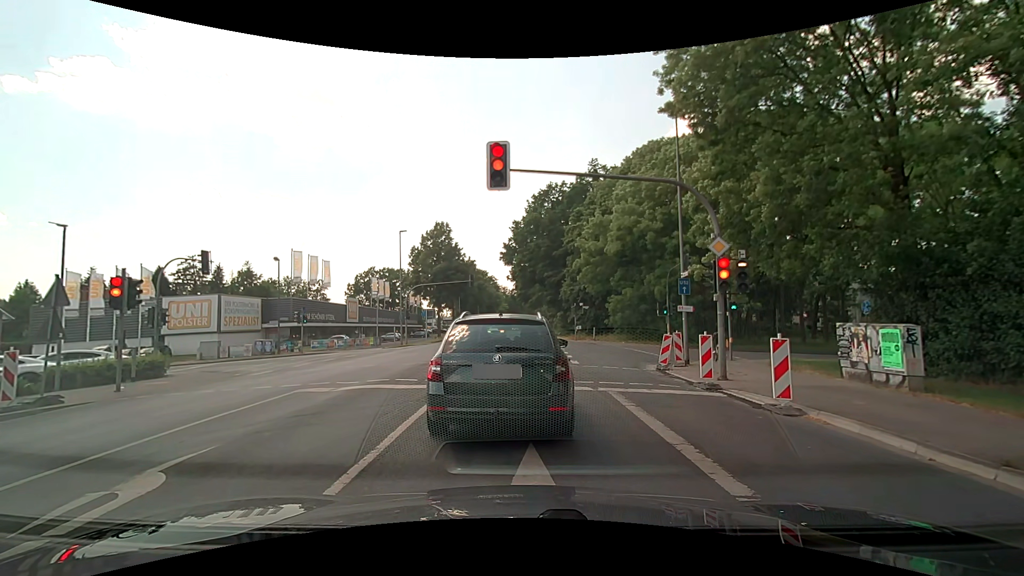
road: secondary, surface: asphalt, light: Day
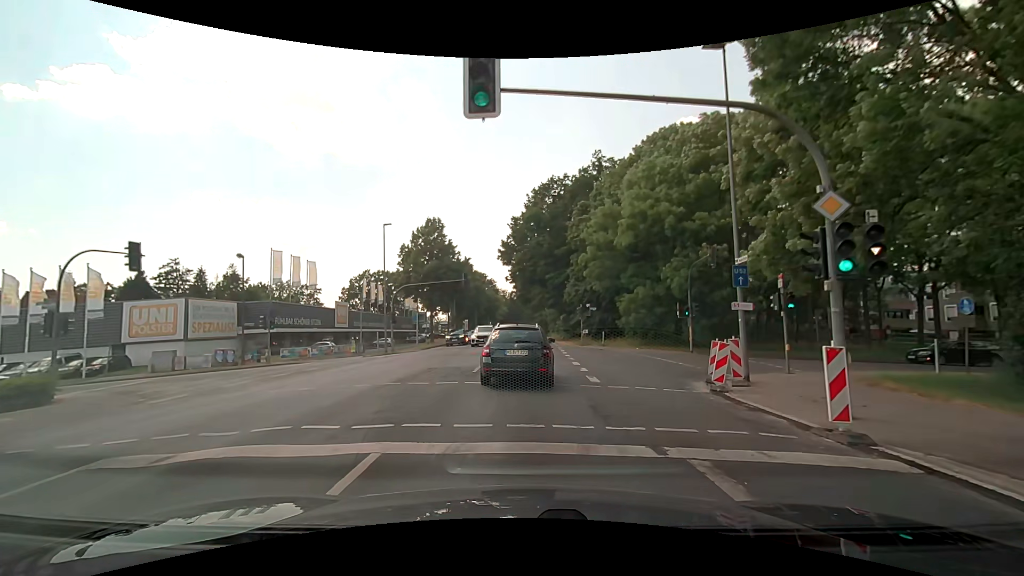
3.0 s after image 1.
(+0.1, +5.6) m; +2°
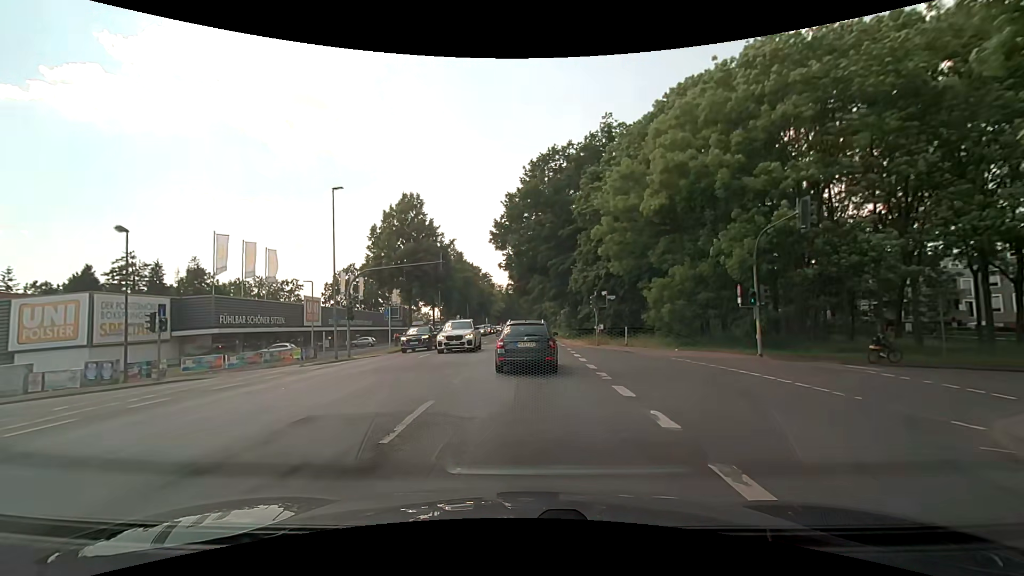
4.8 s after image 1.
(-0.1, +10.3) m; -1°
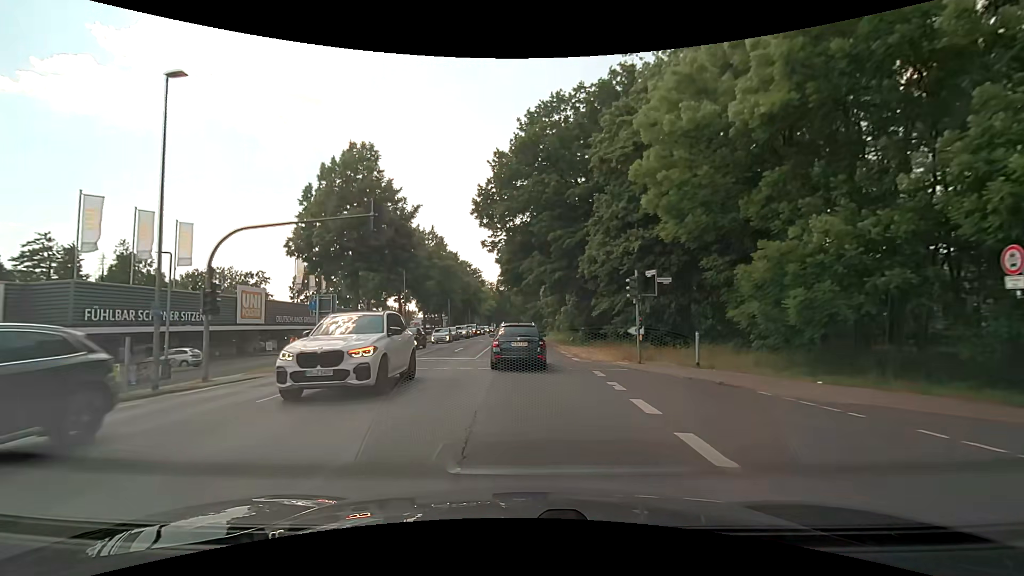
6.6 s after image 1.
(+0.2, +14.0) m; +1°
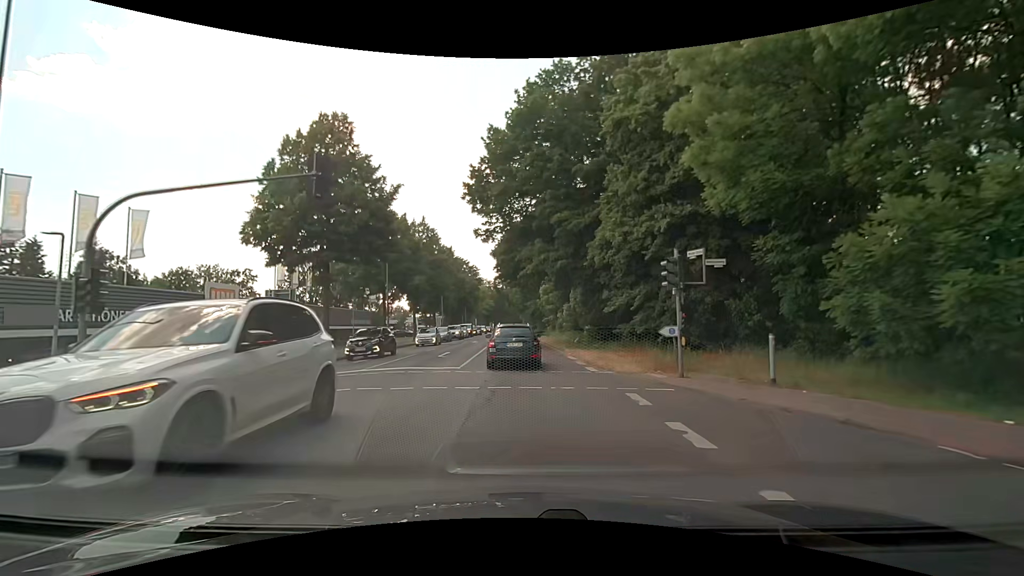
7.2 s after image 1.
(0.0, +5.2) m; 0°
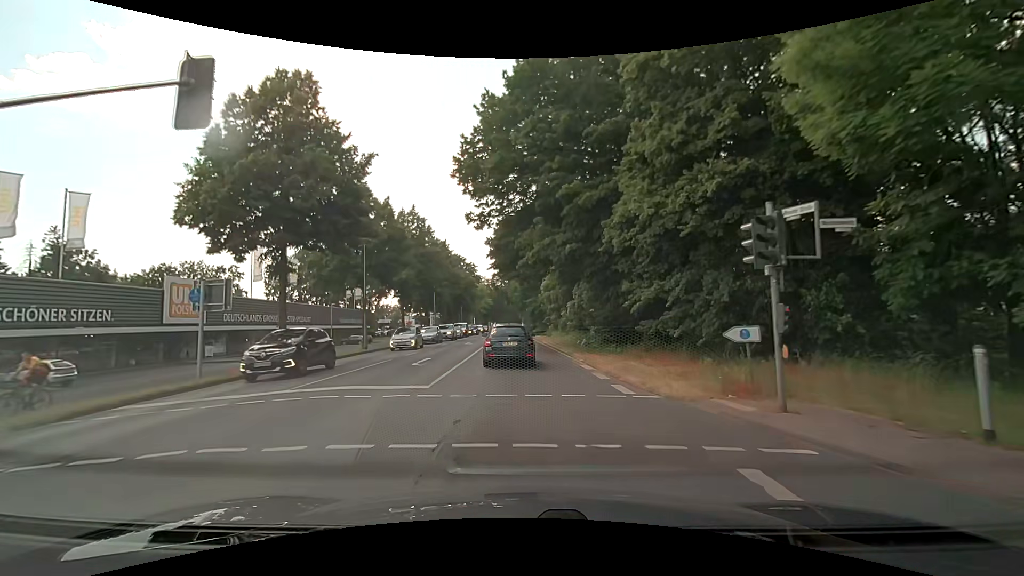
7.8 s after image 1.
(0.0, +5.4) m; 0°
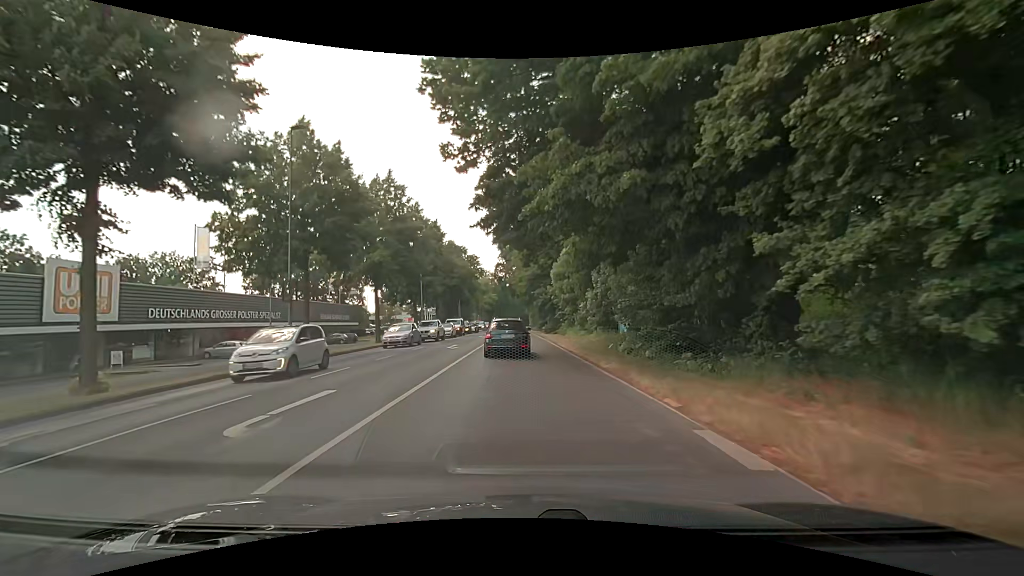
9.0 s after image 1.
(0.0, +11.7) m; -1°
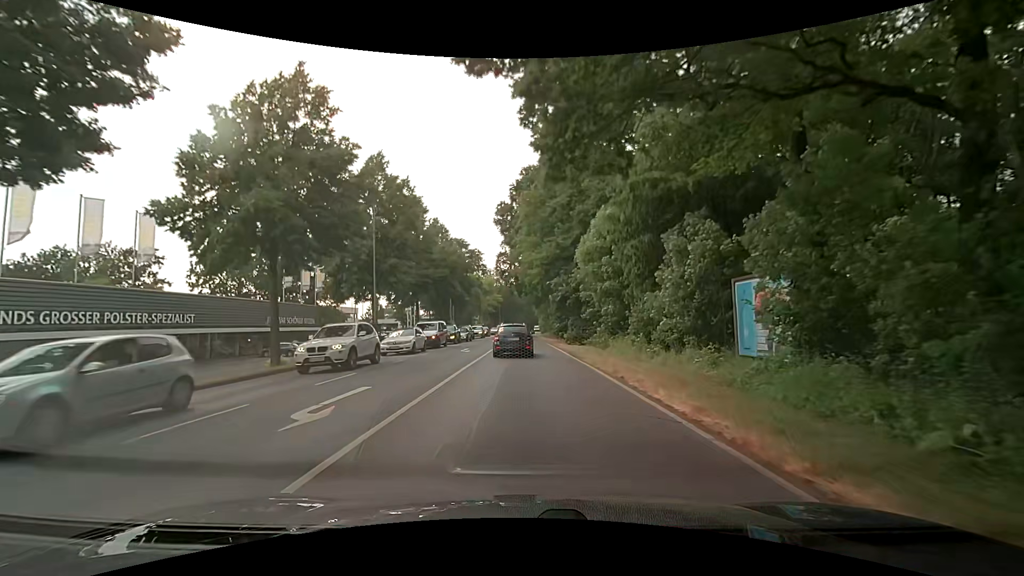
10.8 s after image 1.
(-0.2, +18.7) m; -1°
(0, +10) (0, +20) (0, +30) (0, +40) (0, +50) (0, +60) (0, +70) (0, +80) (+1, +90) (+1, +100) m
